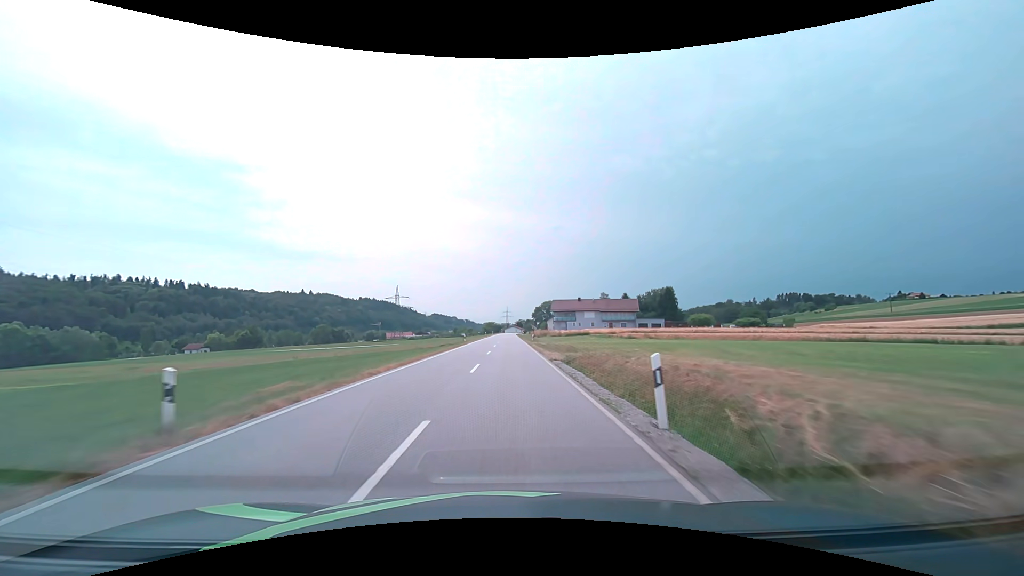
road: secondary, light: Day
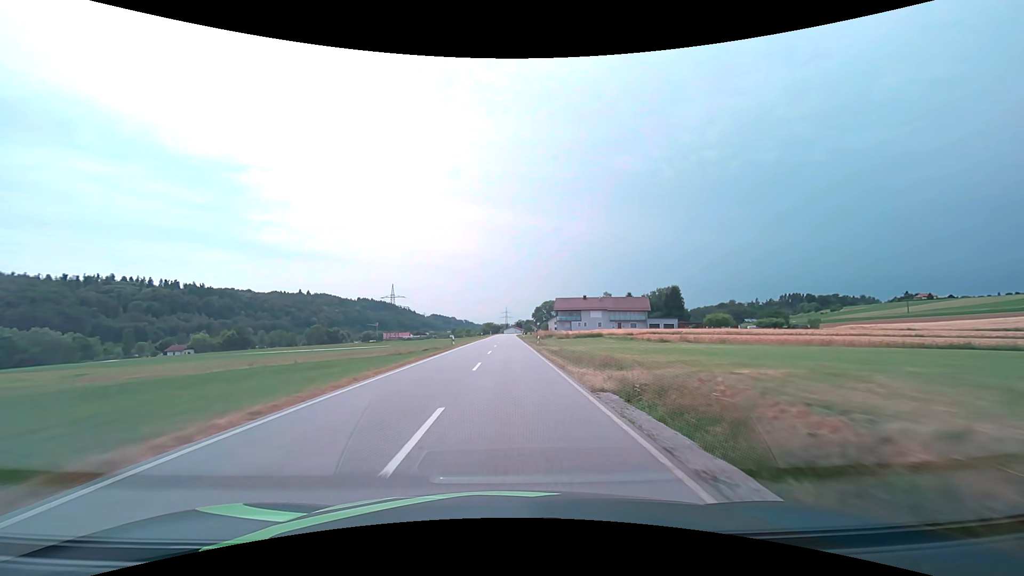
(0.0, +10.8) m; 0°
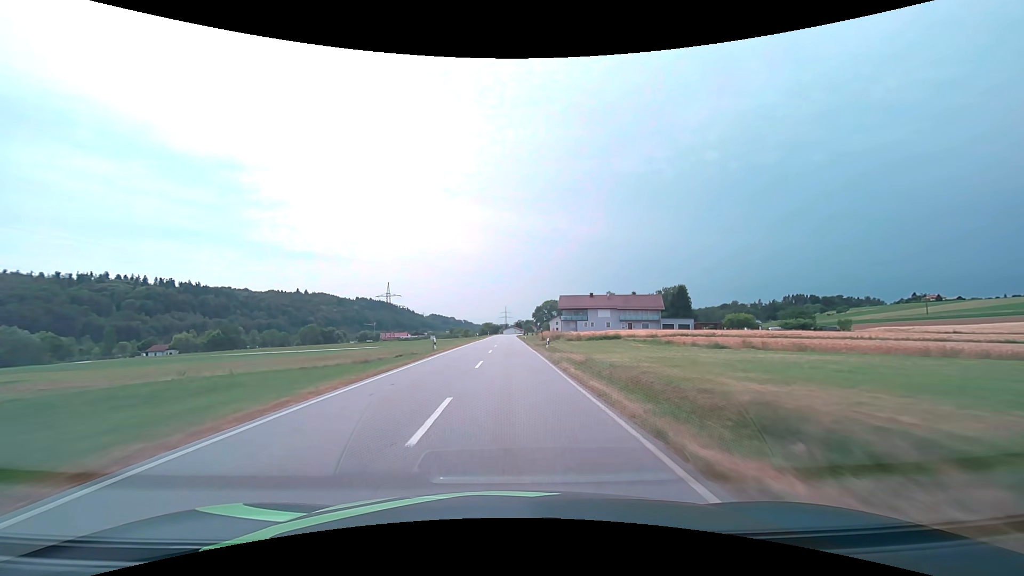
(0.0, +10.8) m; 0°
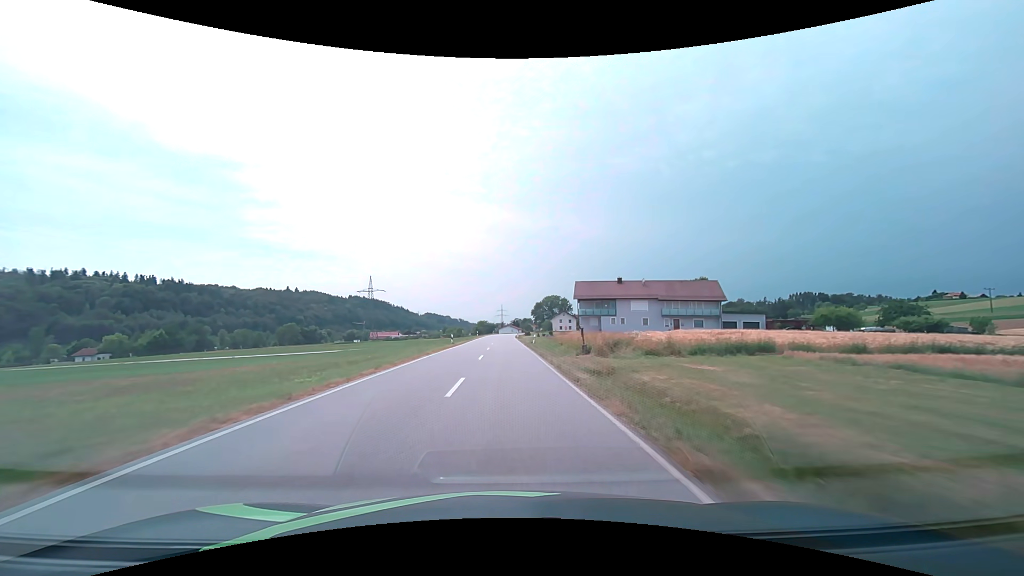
(+0.1, +32.0) m; +1°
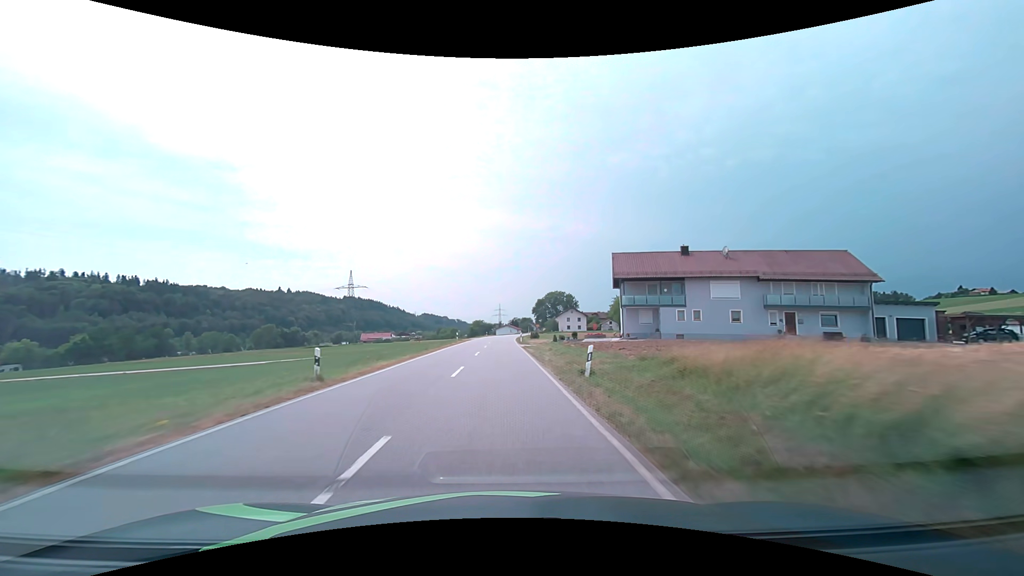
(+0.1, +31.6) m; 0°
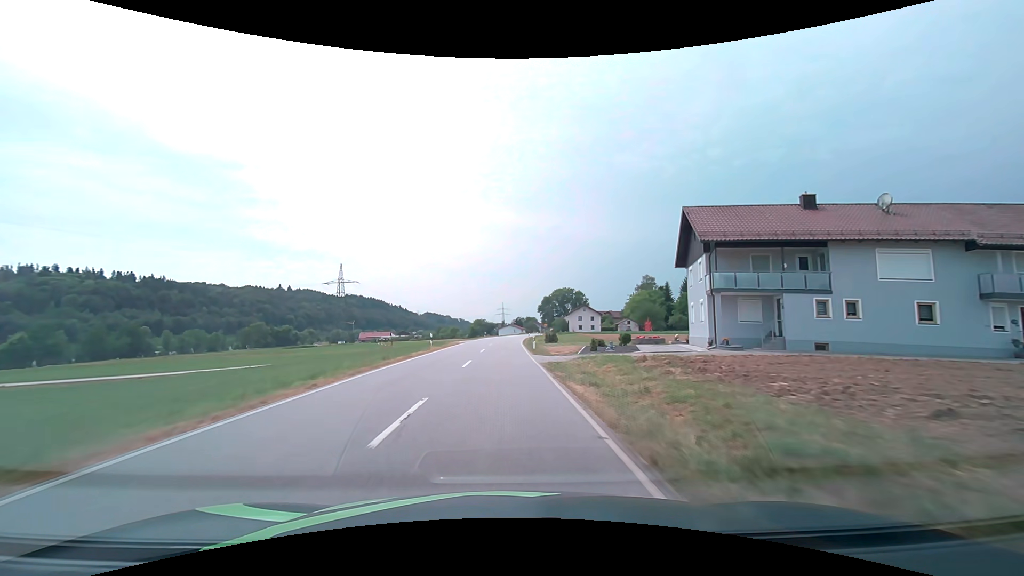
(-0.1, +20.7) m; 0°
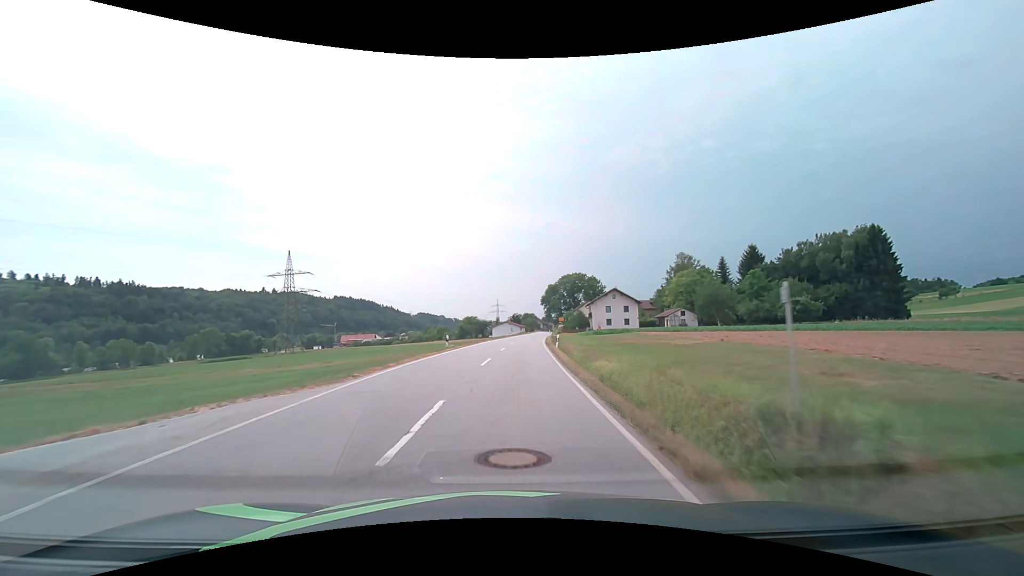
(-0.1, +48.3) m; 0°
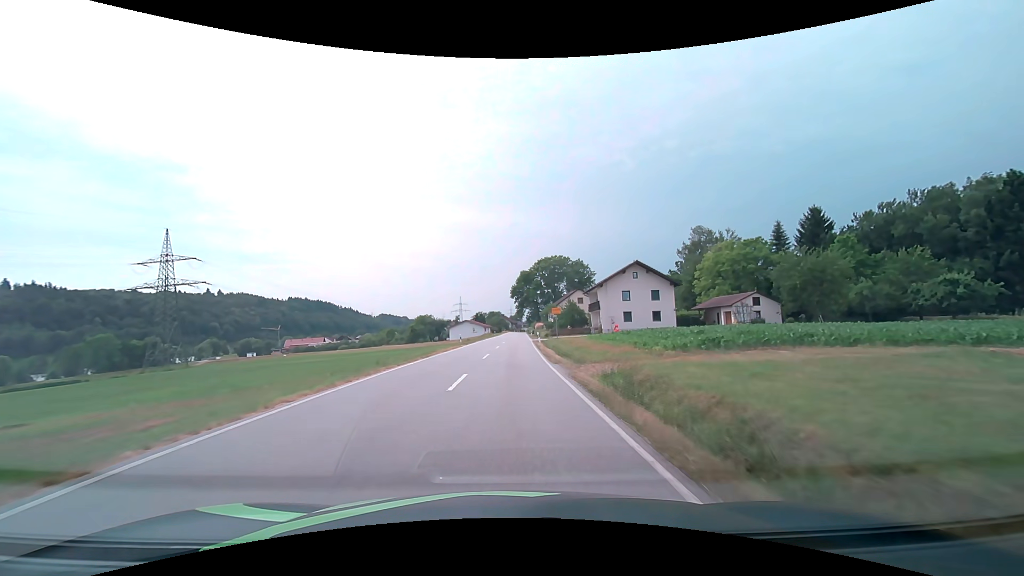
(+1.5, +42.5) m; +4°
(0, +10) (0, +20) (0, +30) (+1, +40) (+1, +50) (+1, +60) (+2, +70) (+2, +80) (+2, +90) (+3, +100) m
